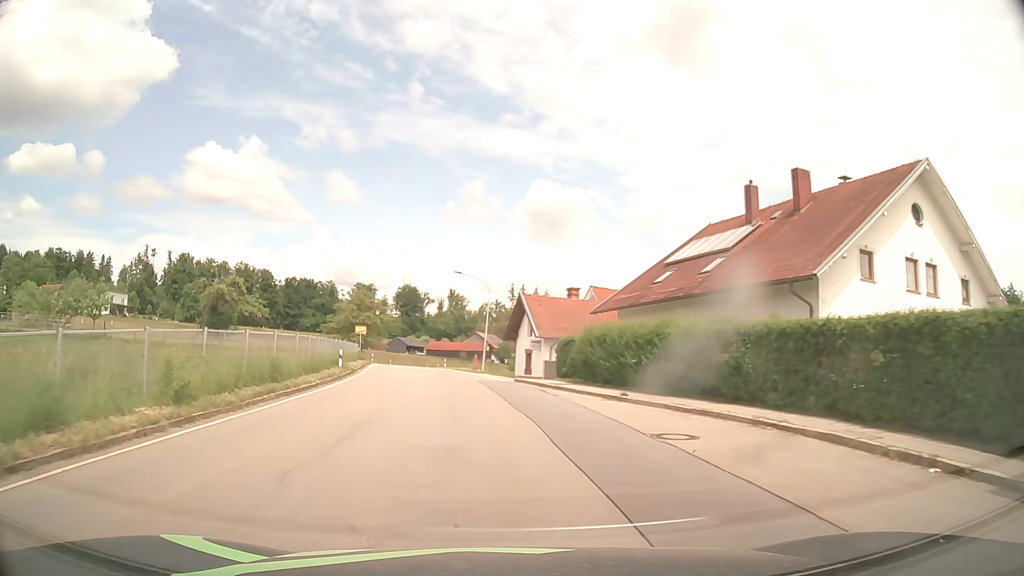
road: tertiary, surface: asphalt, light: Day
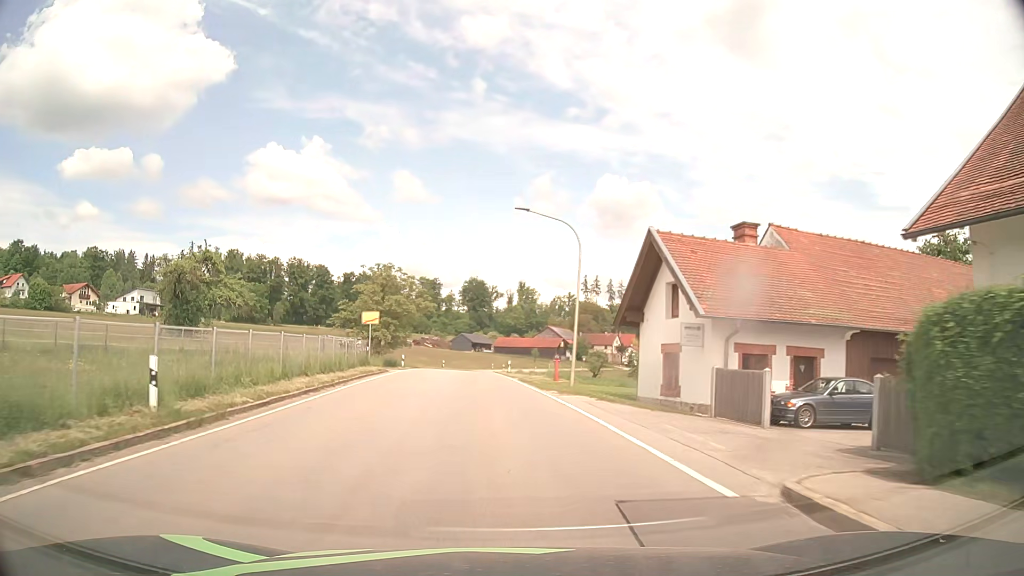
(-1.4, +22.9) m; -7°
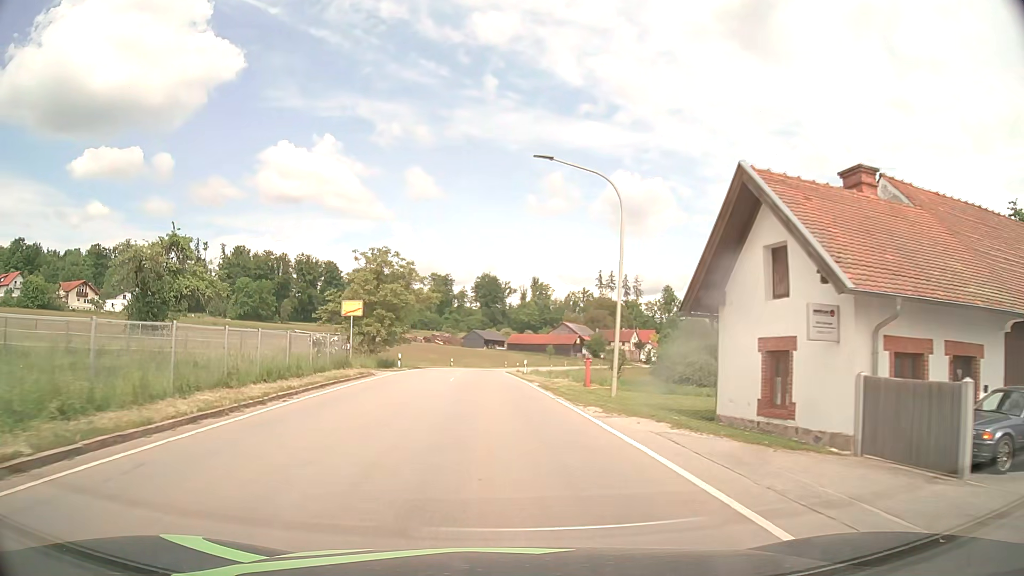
(-0.1, +7.7) m; -1°
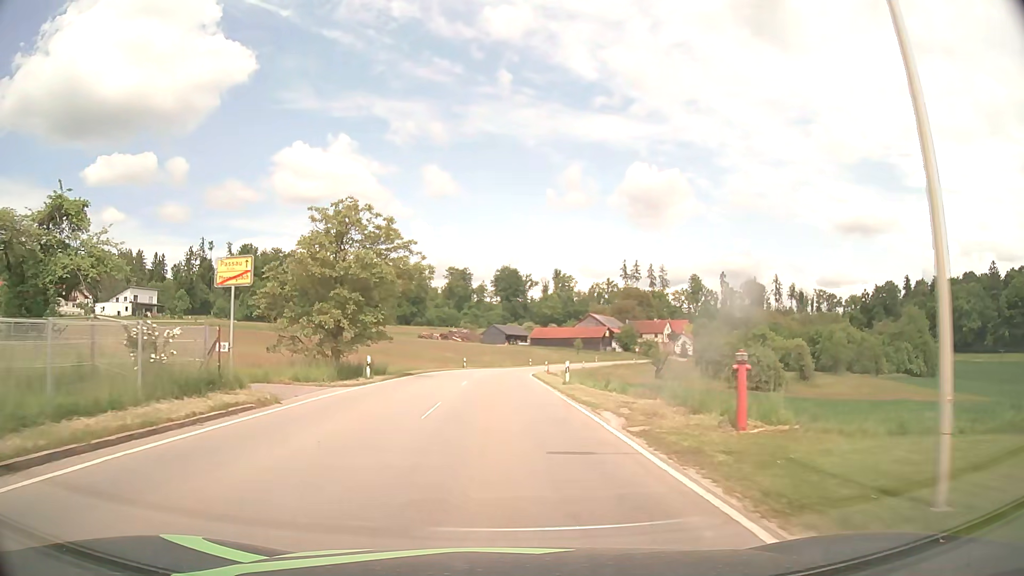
(-0.2, +15.6) m; -2°
(0, +10) (0, +20) (0, +30) (0, +40) (0, +50) (+1, +60) (+2, +70) (+4, +80) (+6, +90) (+9, +99) m
